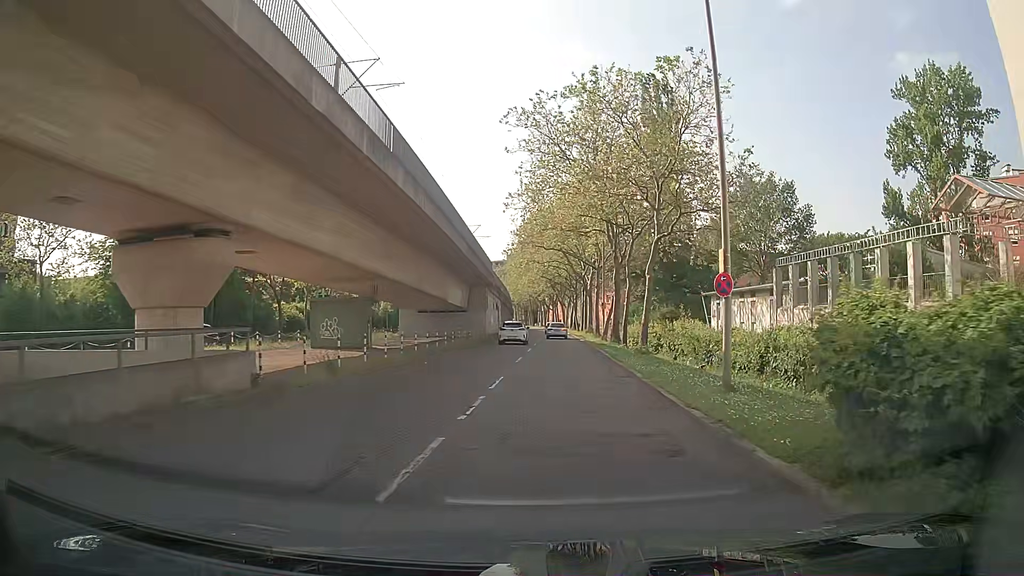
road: tertiary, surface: asphalt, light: Day
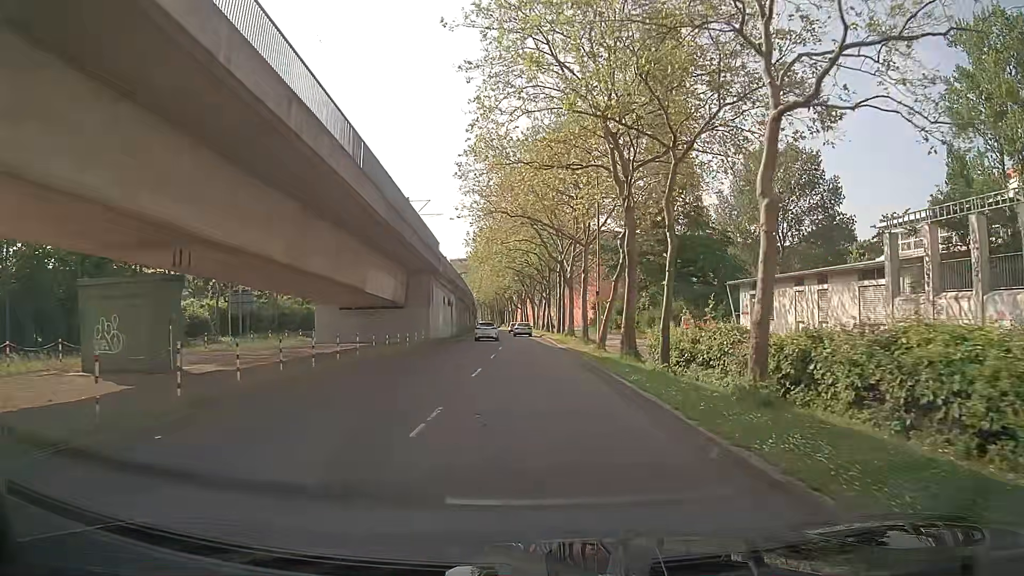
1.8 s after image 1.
(+0.5, +15.6) m; 0°
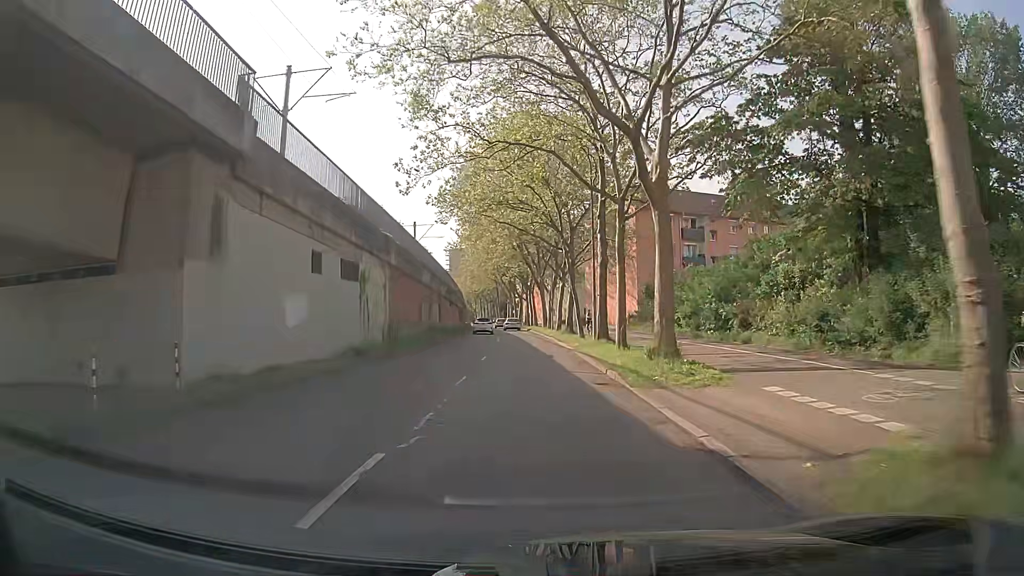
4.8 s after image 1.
(+1.6, +31.4) m; +3°
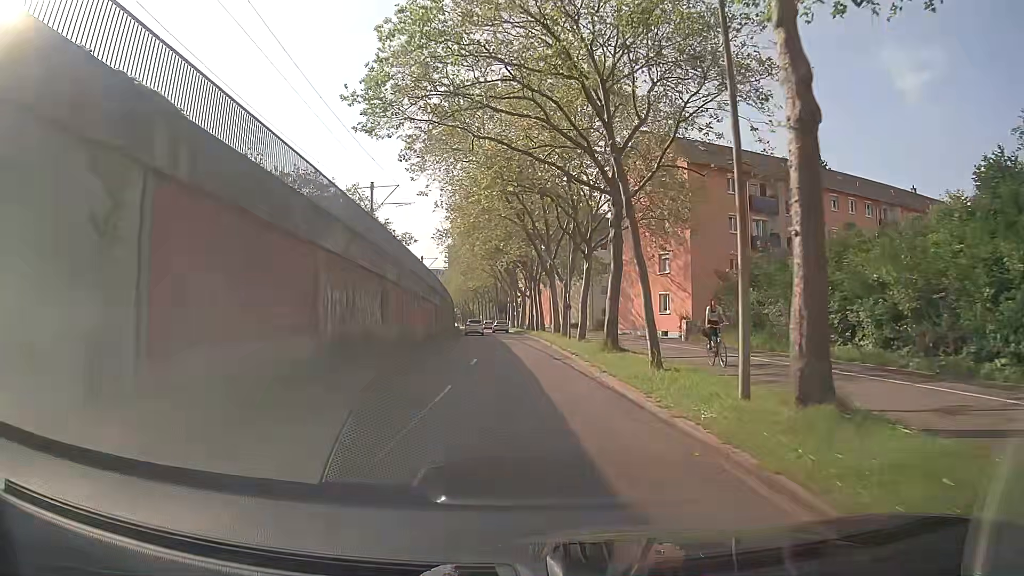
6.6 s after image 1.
(-0.1, +20.2) m; 0°
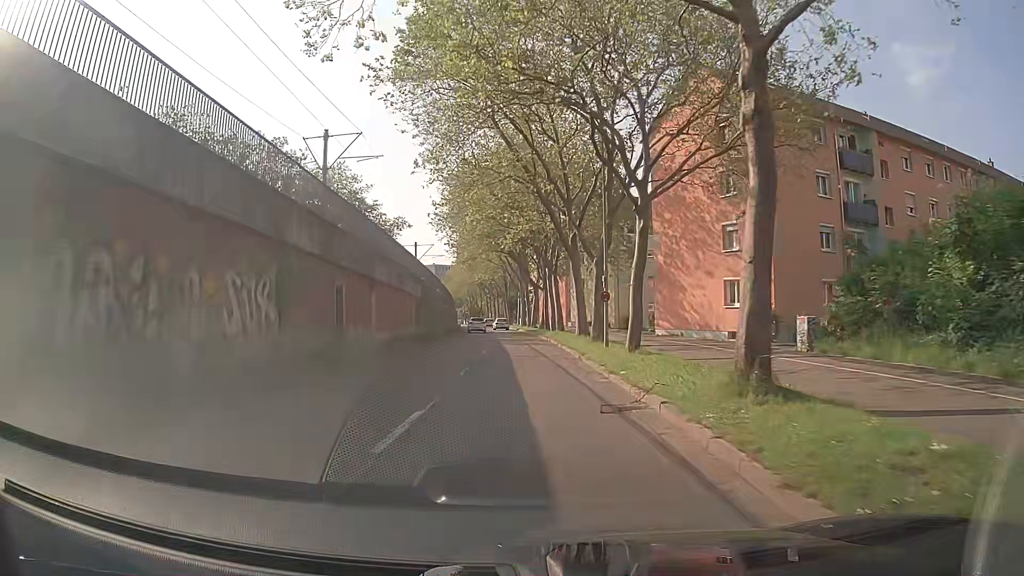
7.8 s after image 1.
(-0.2, +13.4) m; -1°
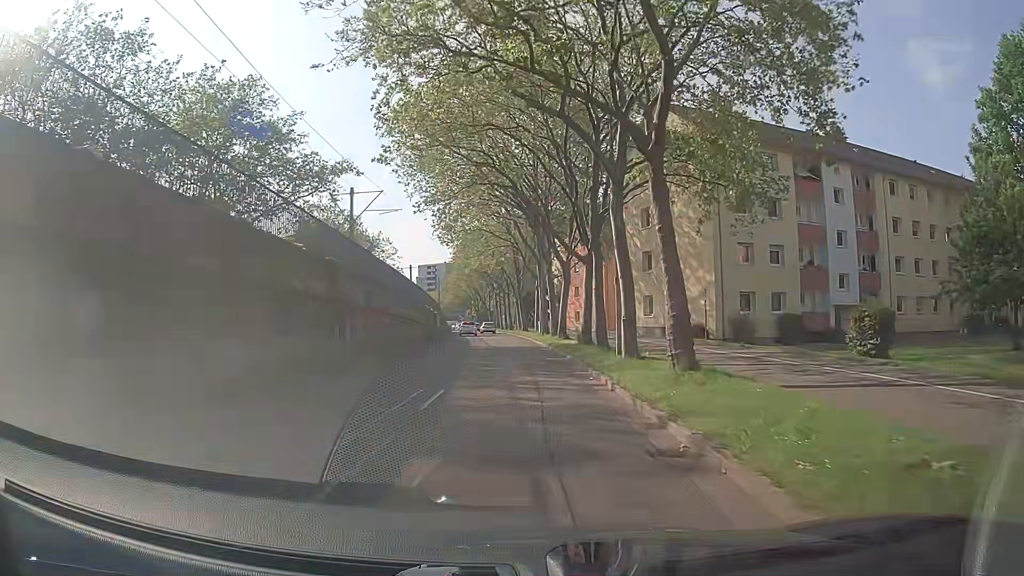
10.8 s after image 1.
(-0.5, +32.6) m; -2°
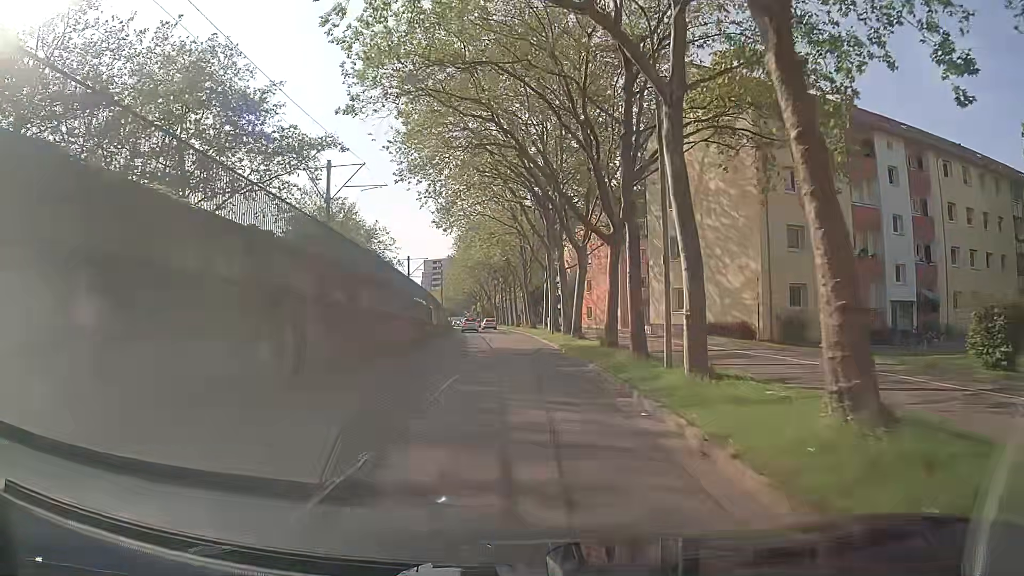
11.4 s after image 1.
(0.0, +6.5) m; +1°
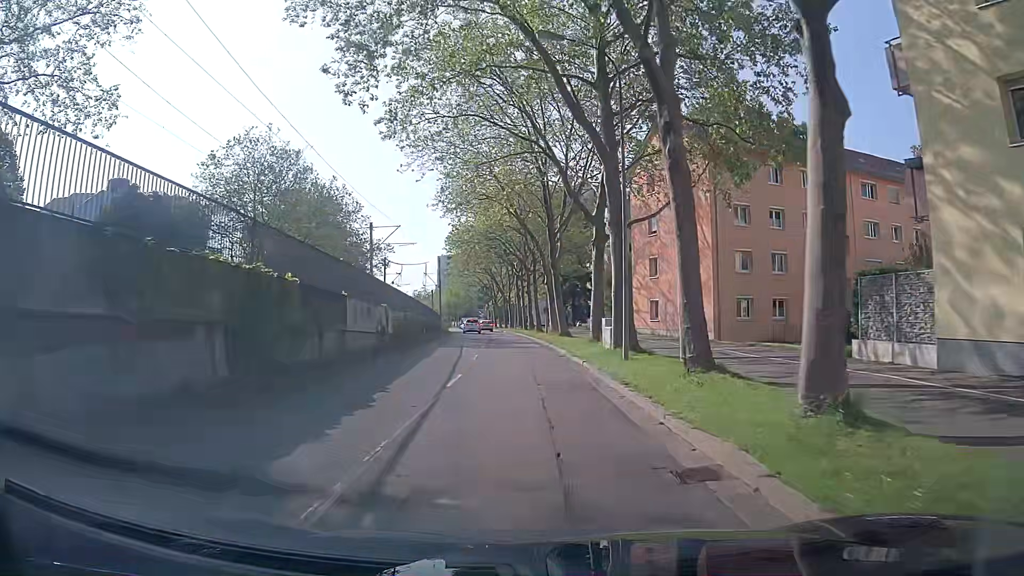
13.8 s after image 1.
(-0.9, +26.9) m; -4°
(0, +10) (0, +20) (0, +30) (-1, +40) (-1, +50) (-2, +60) (-2, +70) (-3, +80) (-5, +90) (-6, +100) m
